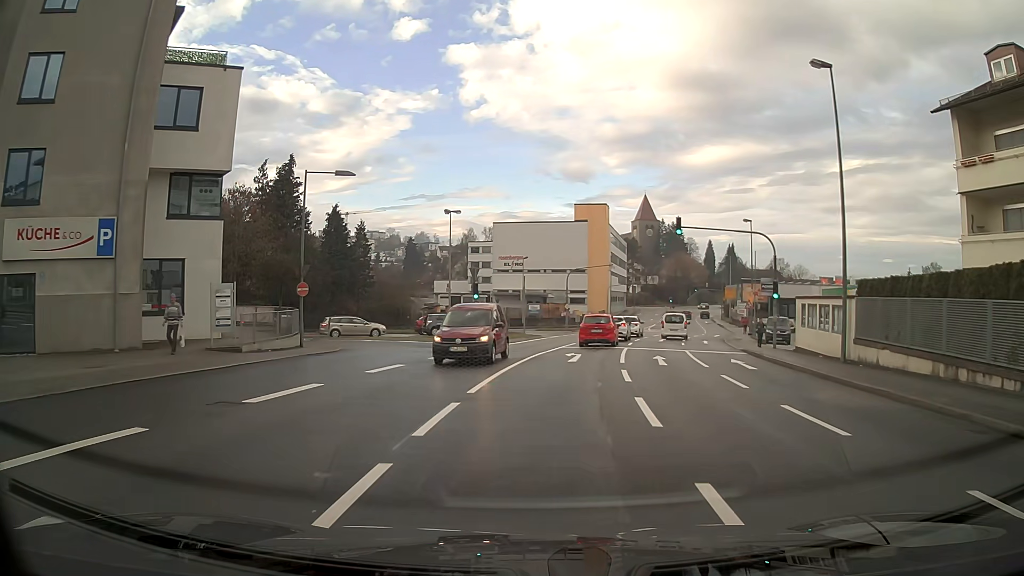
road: tertiary_link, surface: asphalt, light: Day
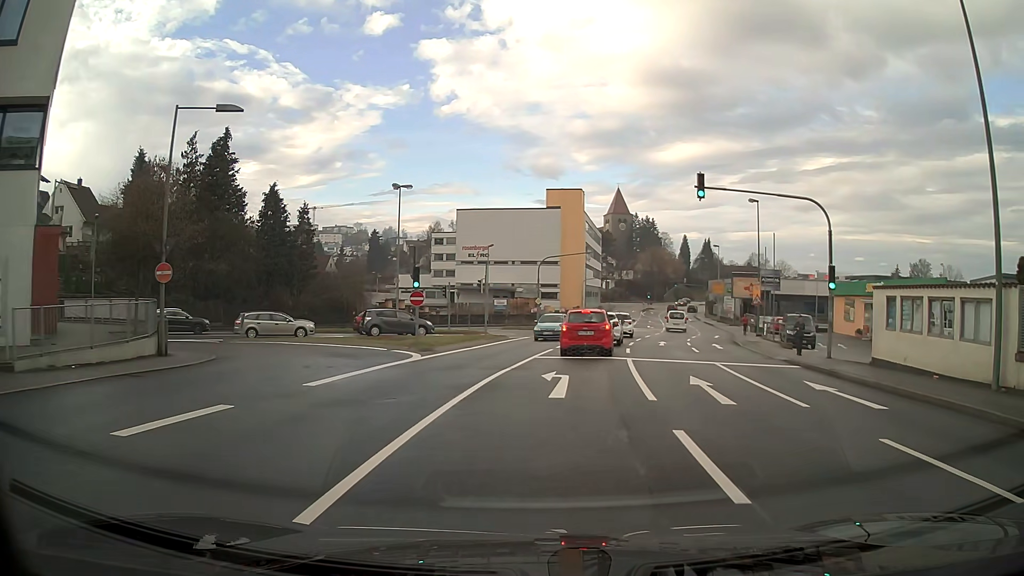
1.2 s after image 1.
(+0.2, +9.5) m; +3°
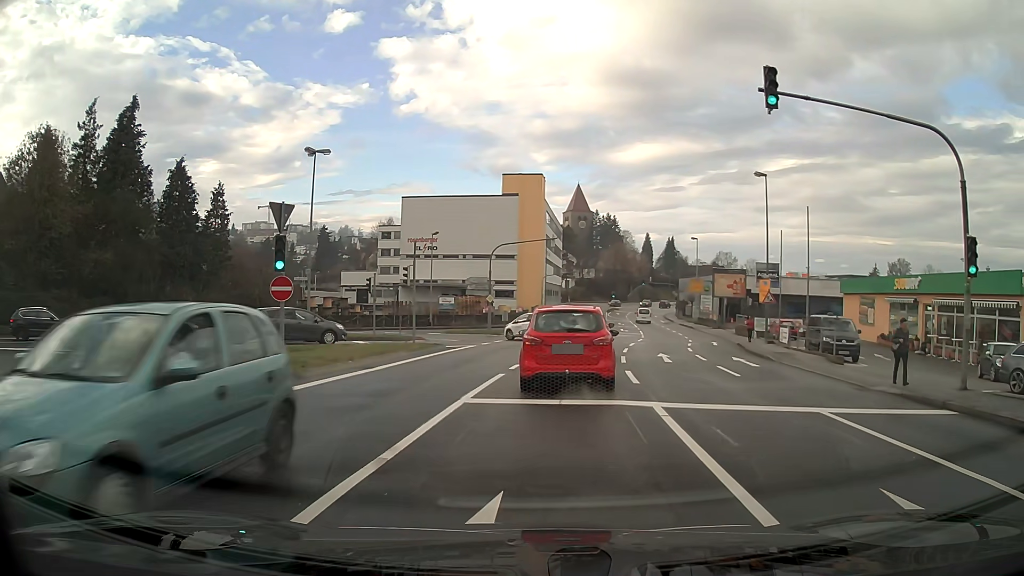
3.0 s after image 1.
(+0.3, +10.4) m; +3°
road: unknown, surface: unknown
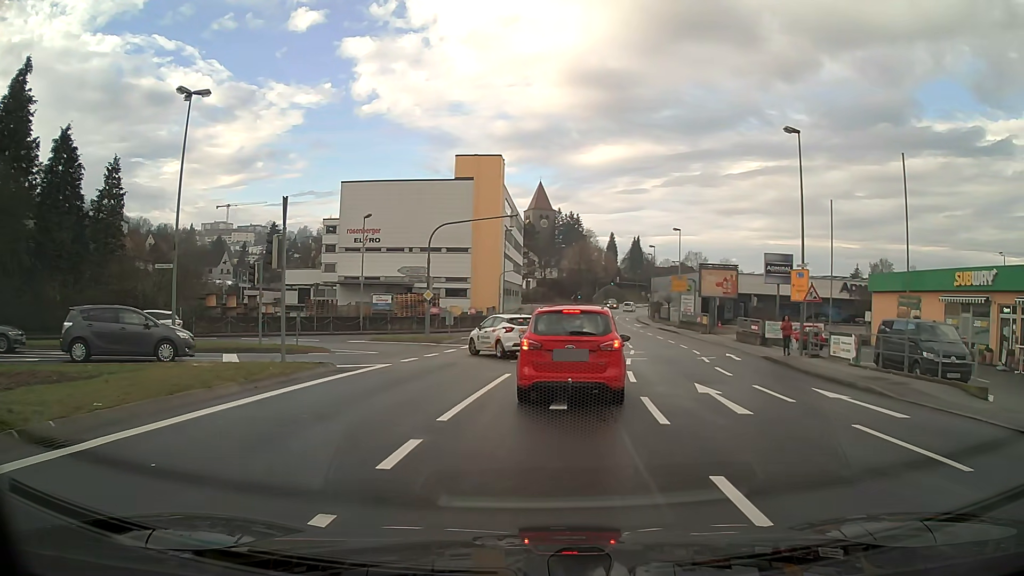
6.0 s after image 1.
(+0.3, +11.0) m; +3°
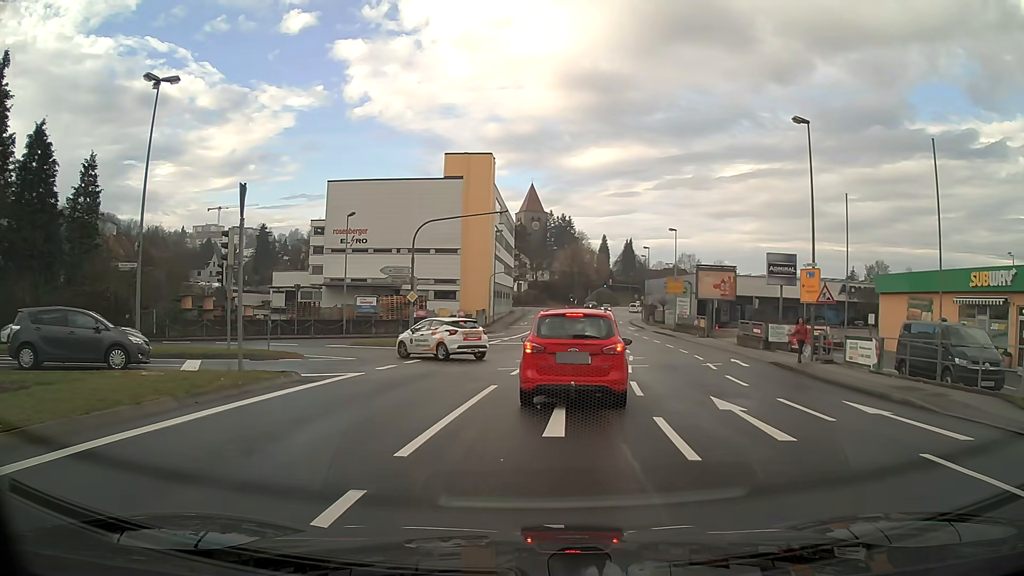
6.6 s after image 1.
(0.0, +2.2) m; +1°
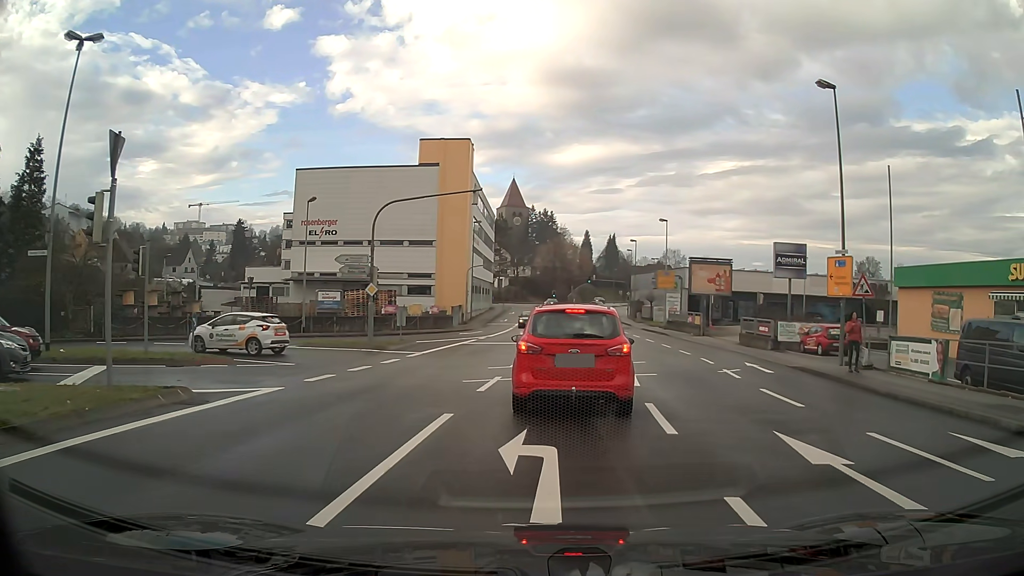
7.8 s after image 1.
(+0.1, +4.6) m; +1°
